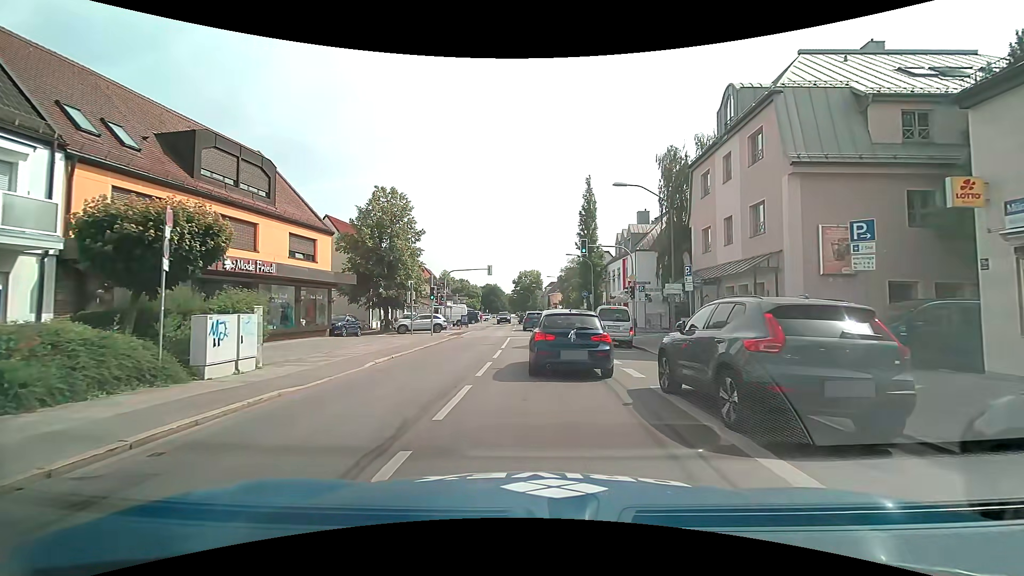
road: secondary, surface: asphalt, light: Day
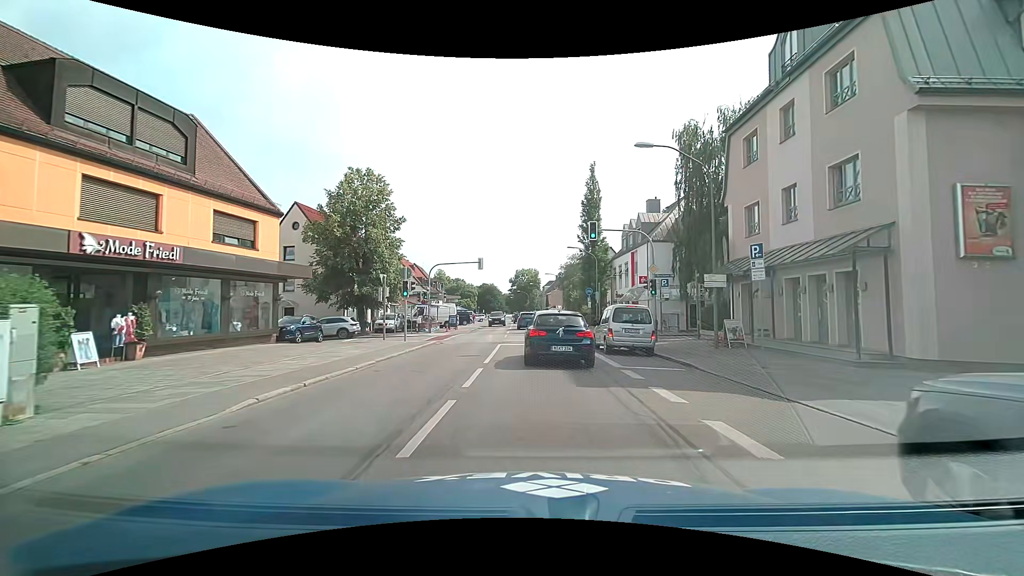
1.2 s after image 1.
(0.0, +6.3) m; 0°
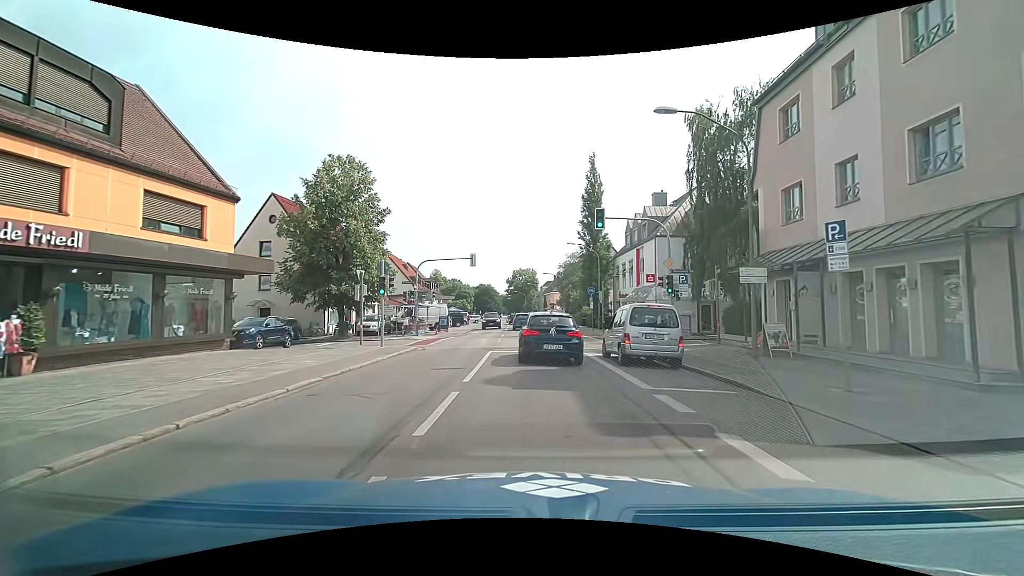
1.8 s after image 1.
(0.0, +3.6) m; +1°
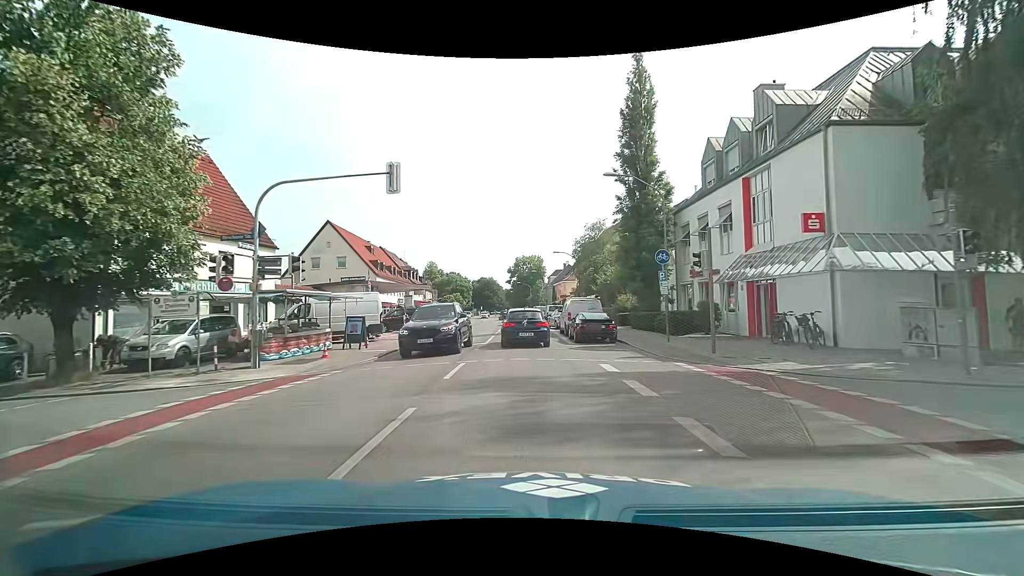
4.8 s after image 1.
(-0.1, +22.3) m; 0°
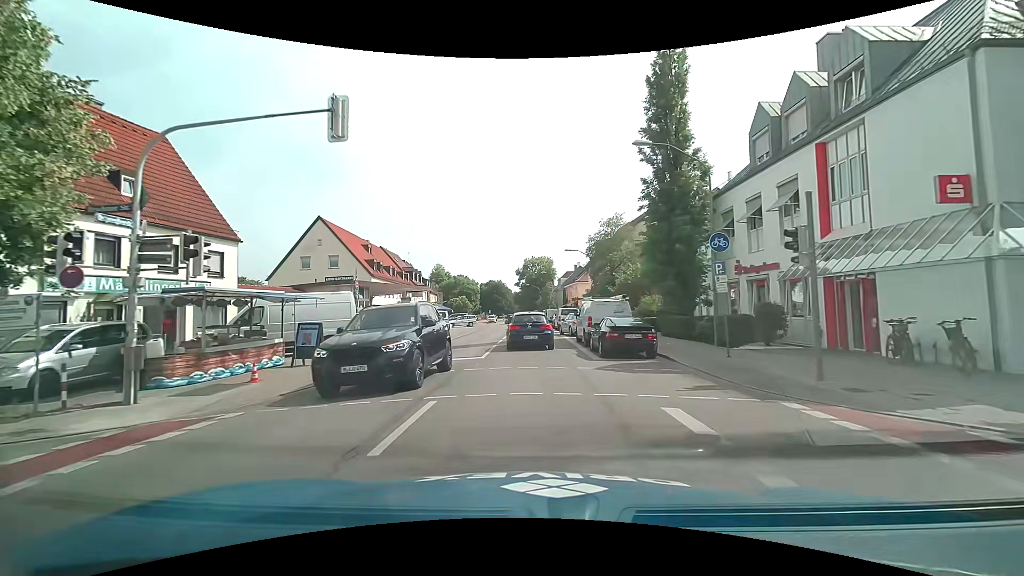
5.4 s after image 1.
(-0.1, +5.2) m; -2°
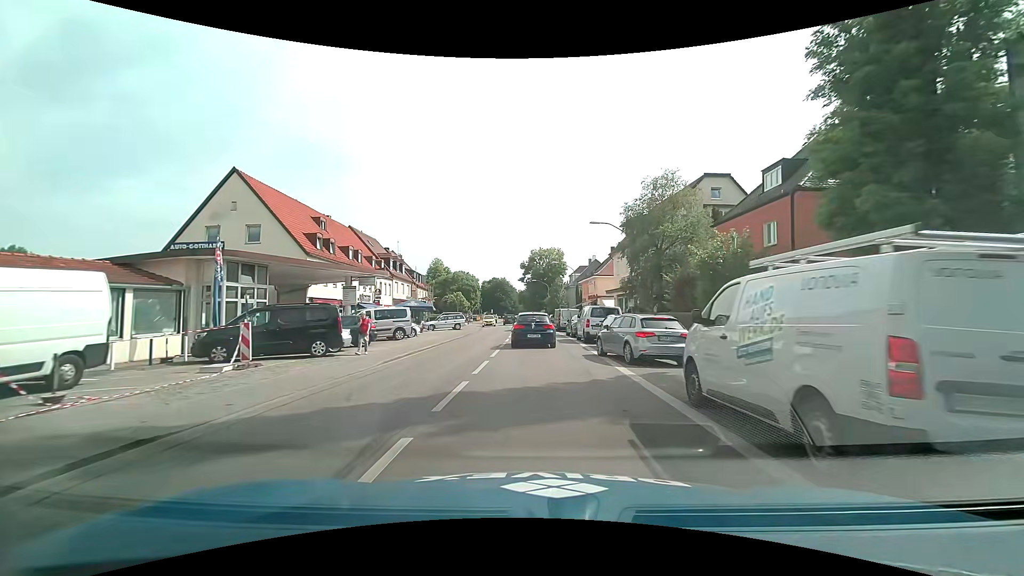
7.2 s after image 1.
(-0.1, +16.6) m; 0°
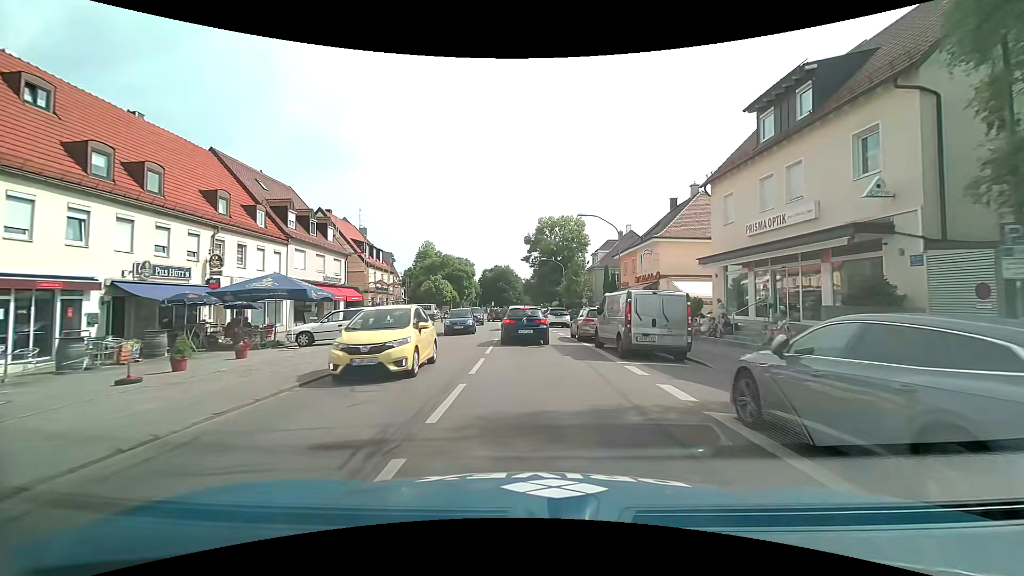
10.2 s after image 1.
(-0.3, +27.9) m; -1°
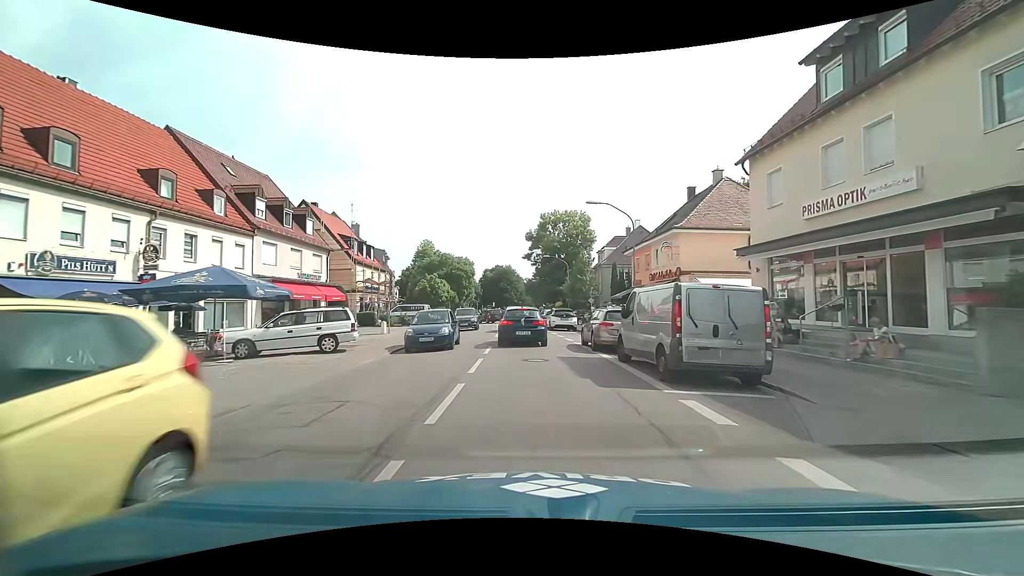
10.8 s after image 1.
(0.0, +4.4) m; 0°
(0, +10) (0, +20) (-1, +30) (-1, +40) (-2, +50) (-1, +60) (-1, +70) (-1, +80) (-2, +90) (-2, +100) m
